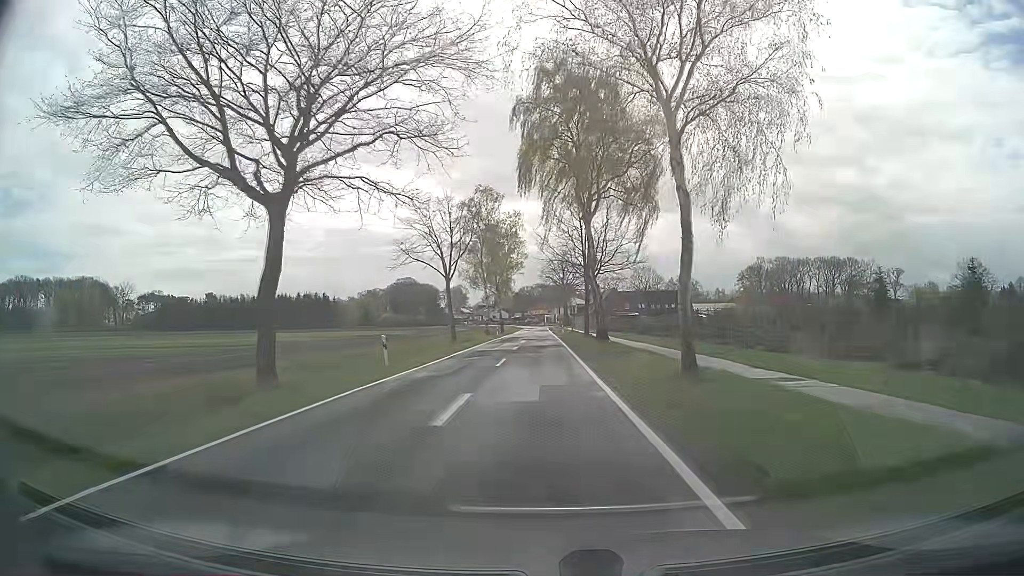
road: secondary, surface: asphalt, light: Day
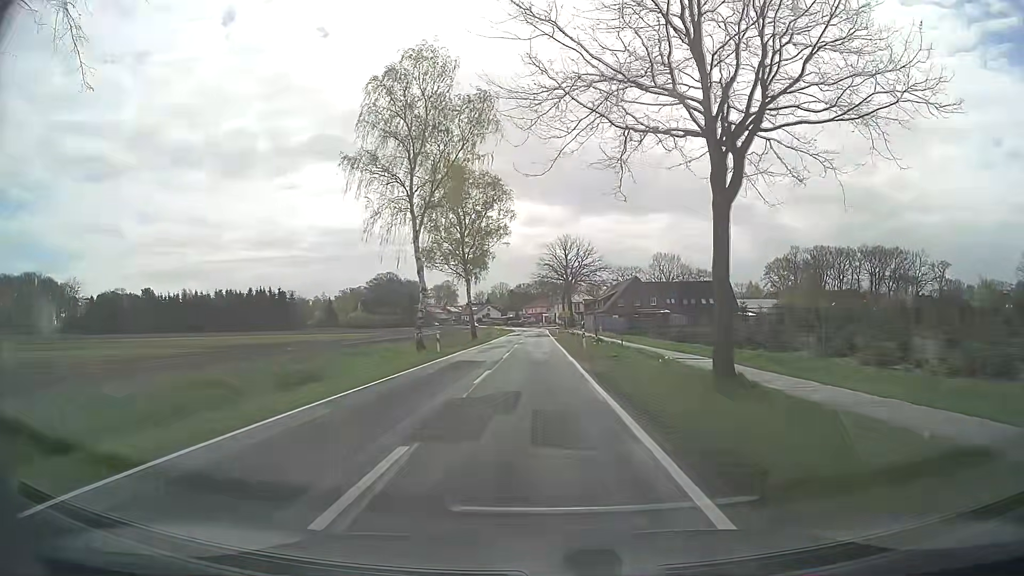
(+0.2, +41.8) m; 0°
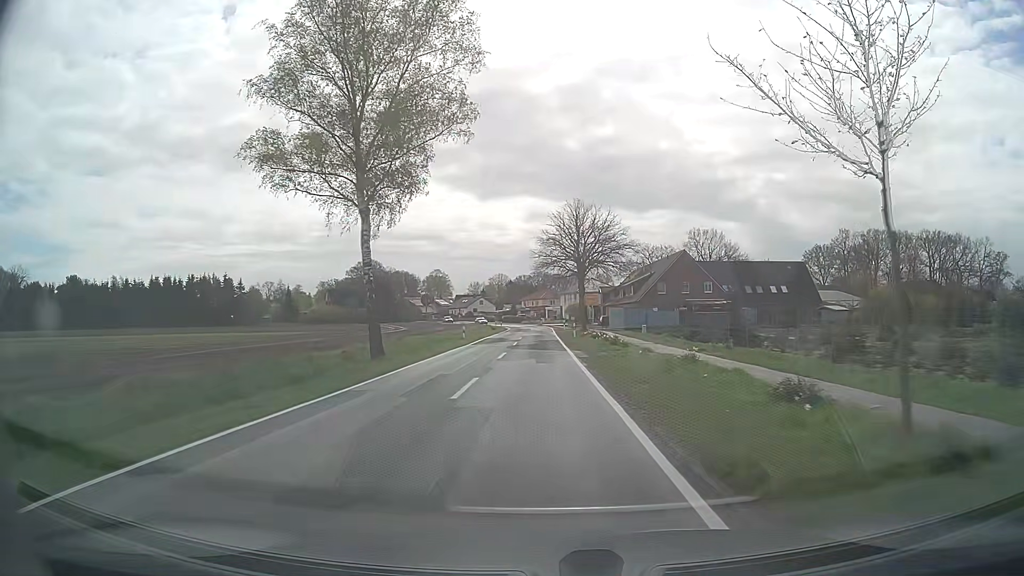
(0.0, +39.2) m; 0°
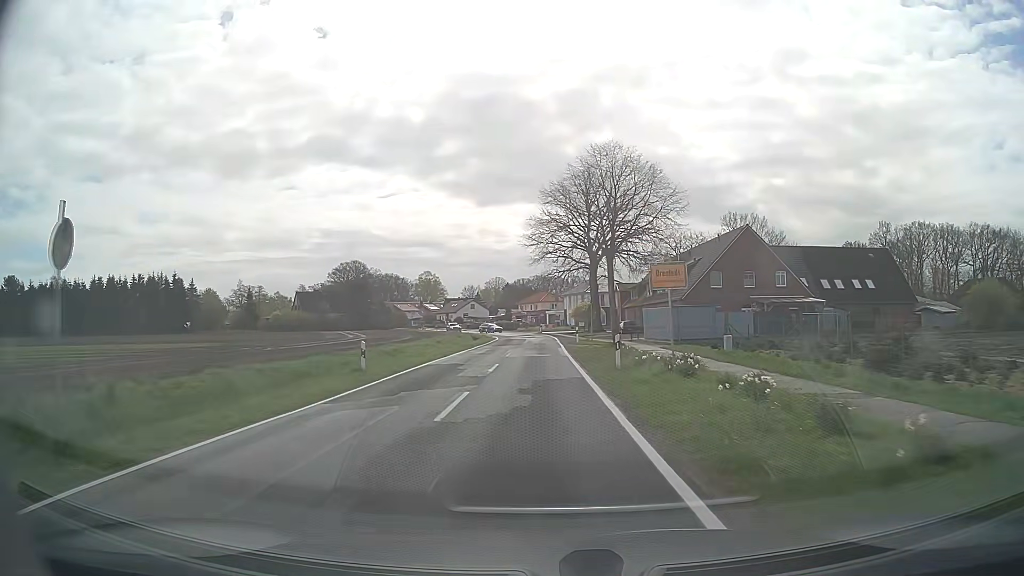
(0.0, +26.0) m; 0°
(0, +10) (0, +20) (0, +30) (0, +40) (0, +50) (0, +60) (0, +70) (-1, +80) (-3, +90) (-5, +100) m
